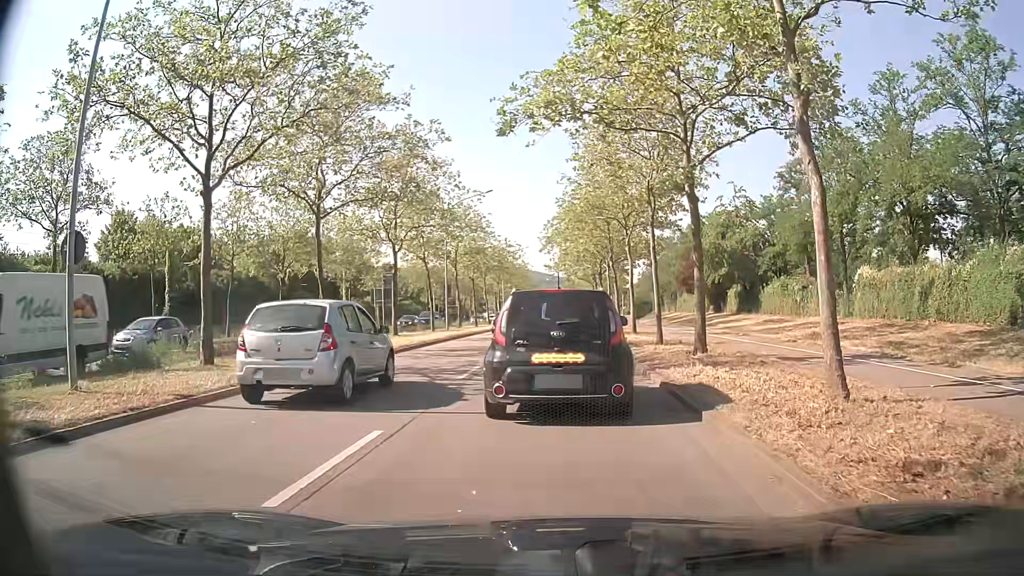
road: primary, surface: asphalt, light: Day
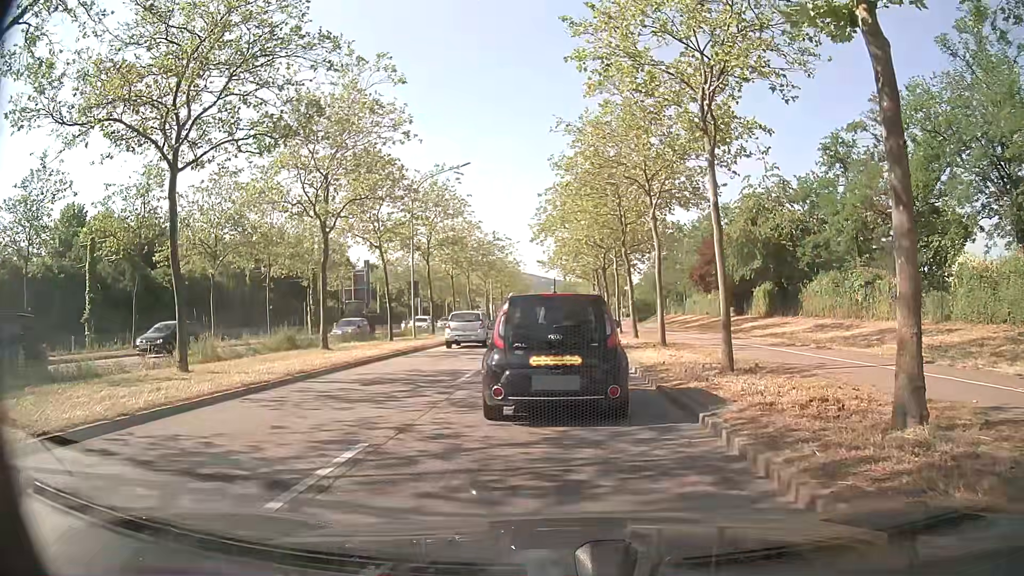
(+0.2, +9.6) m; 0°
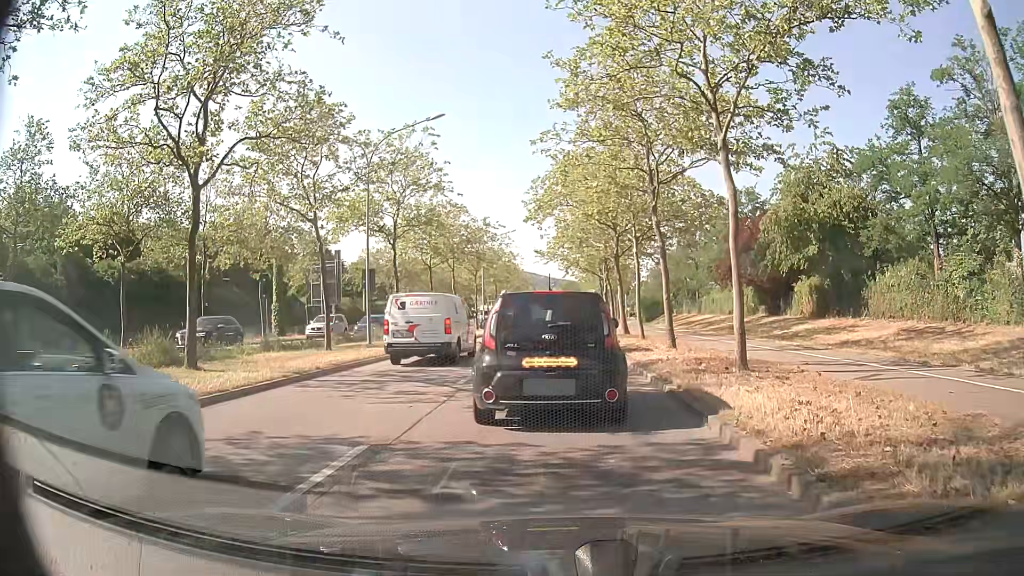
(+0.1, +9.3) m; +1°
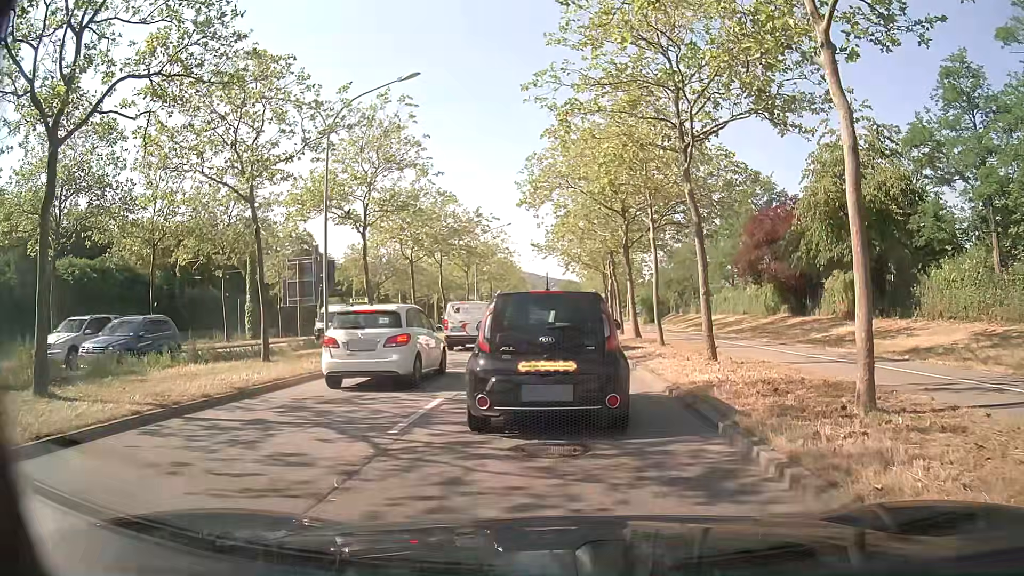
(0.0, +5.3) m; +2°
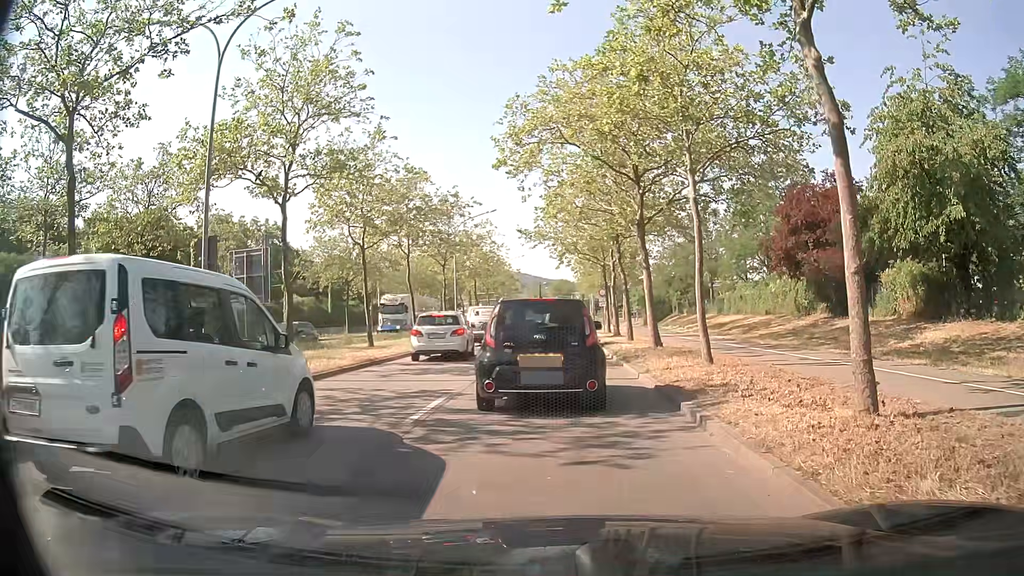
(-0.2, +8.2) m; 0°
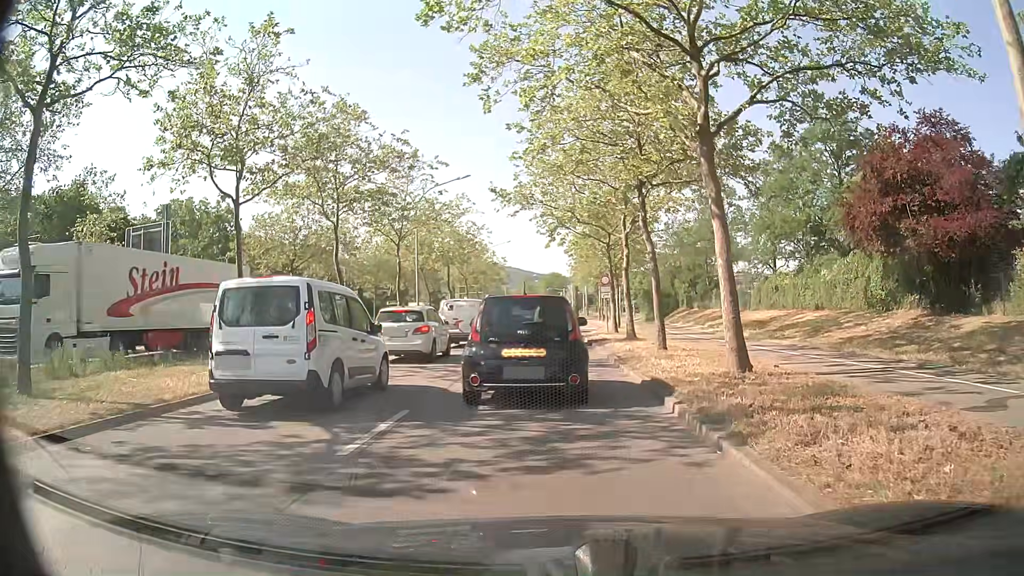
(-0.2, +11.7) m; 0°
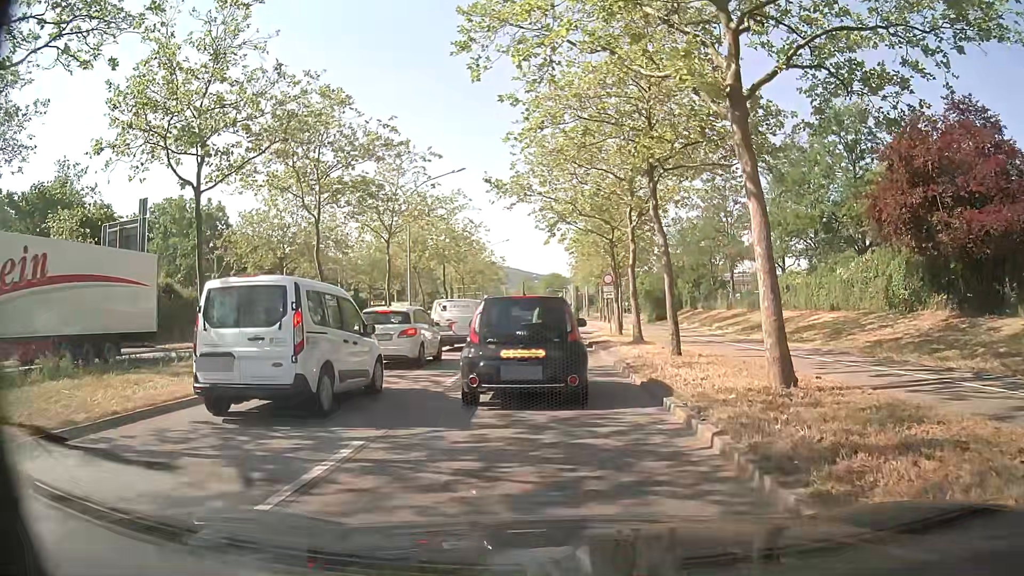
(0.0, +2.2) m; -1°
